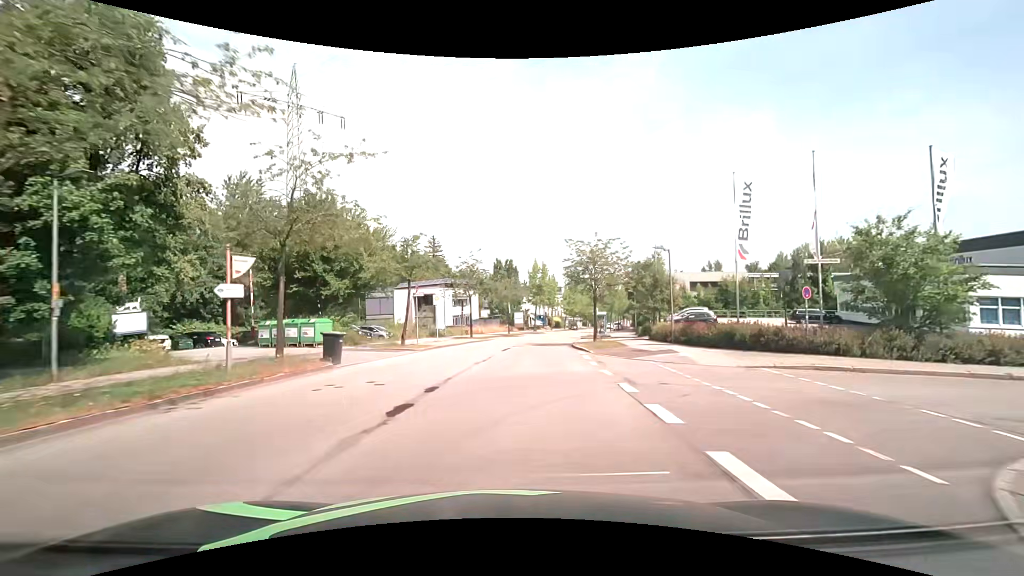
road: residential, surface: asphalt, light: Day
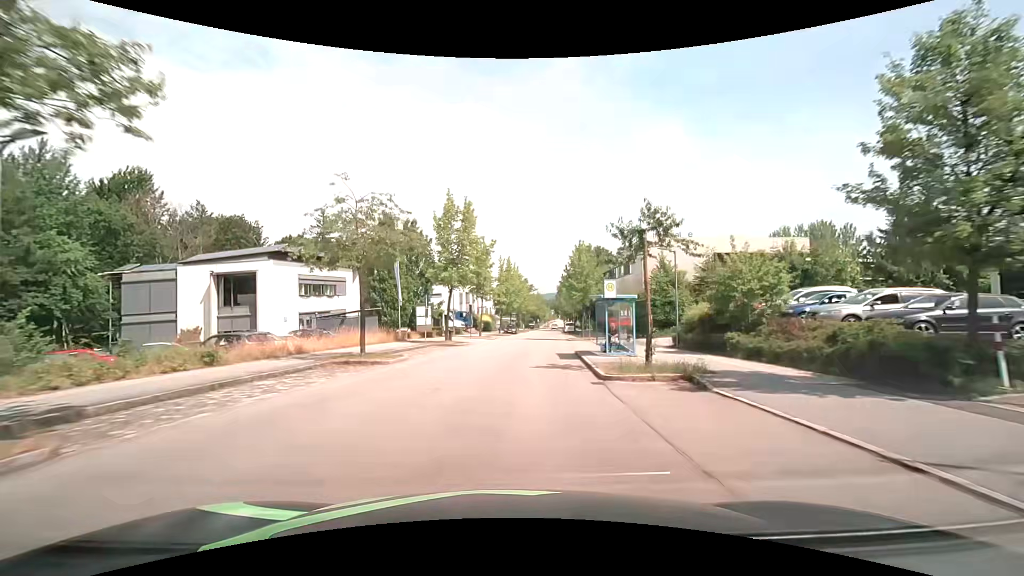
(+2.1, +34.7) m; +8°
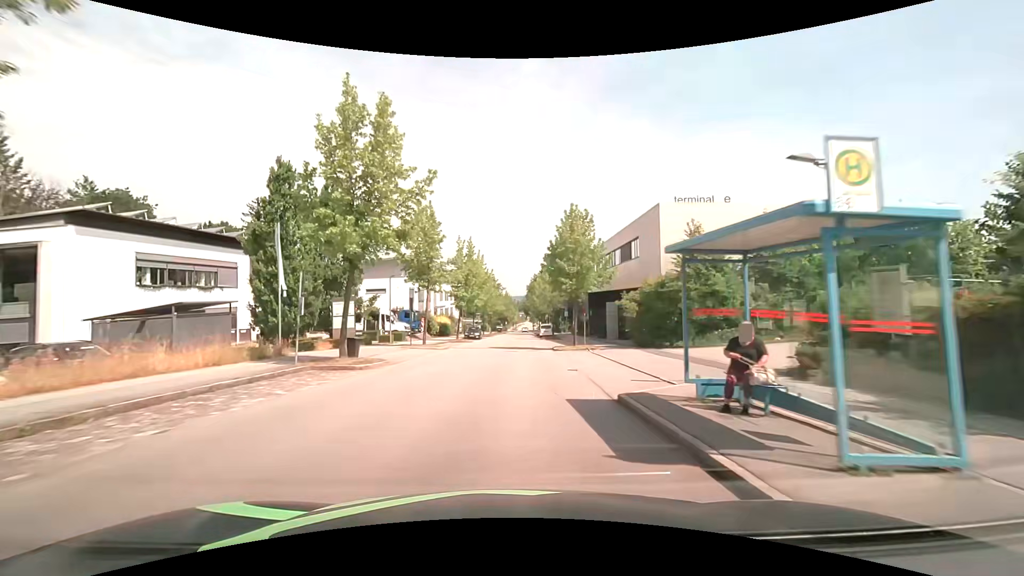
(+0.5, +14.8) m; +4°
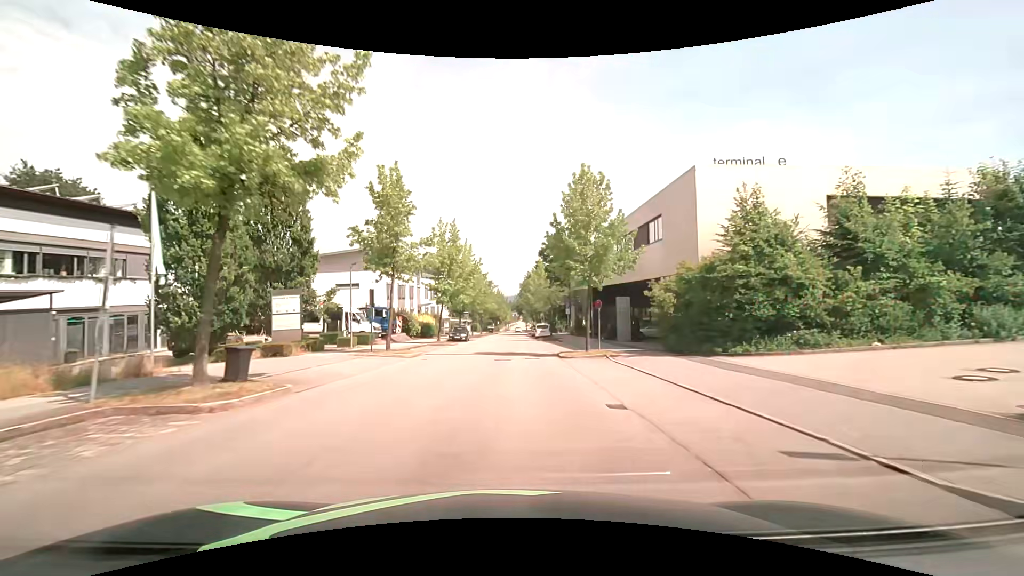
(0.0, +7.6) m; 0°
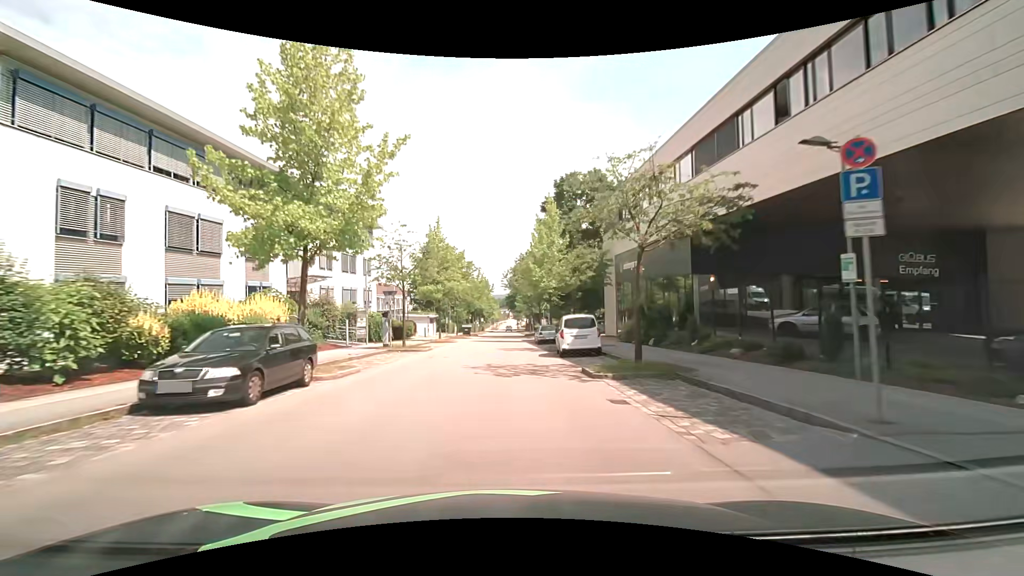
(+0.8, +37.7) m; +2°
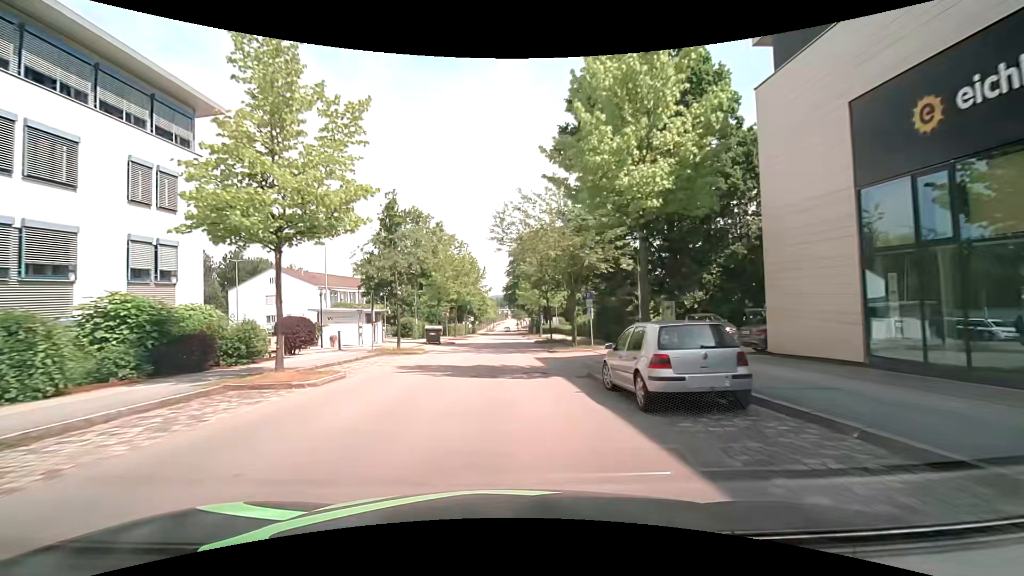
(0.0, +29.4) m; 0°
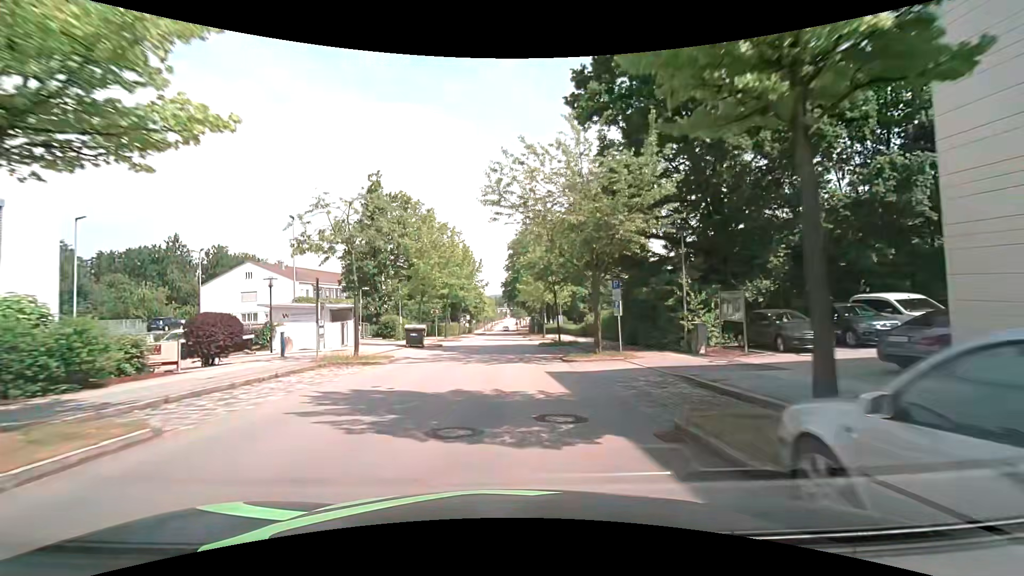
(0.0, +7.3) m; 0°
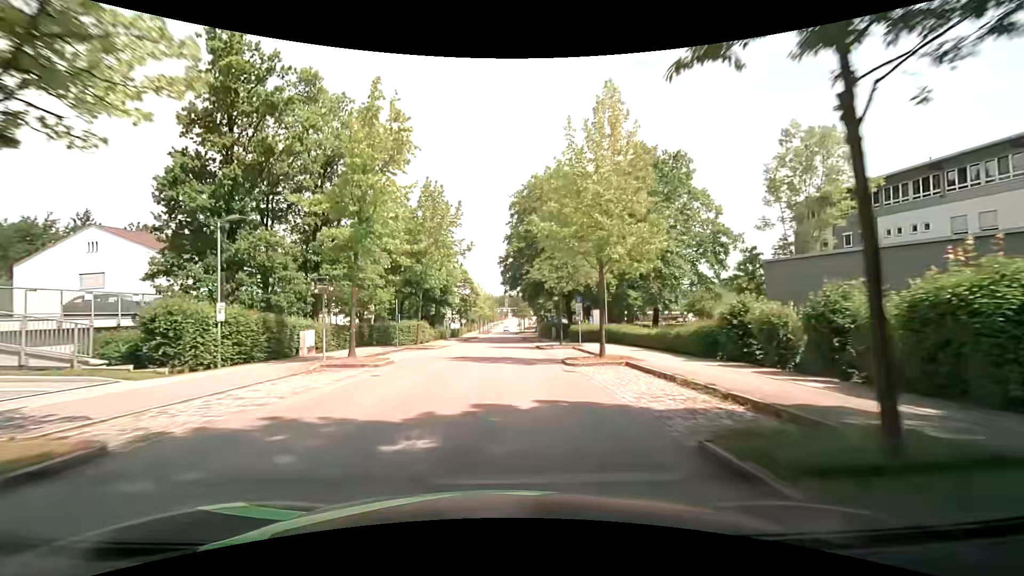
(+0.1, +29.0) m; 0°
(0, +10) (0, +20) (0, +30) (0, +40) (0, +50) (0, +60) (0, +70) (+1, +80) (+1, +90) (+1, +100) m
